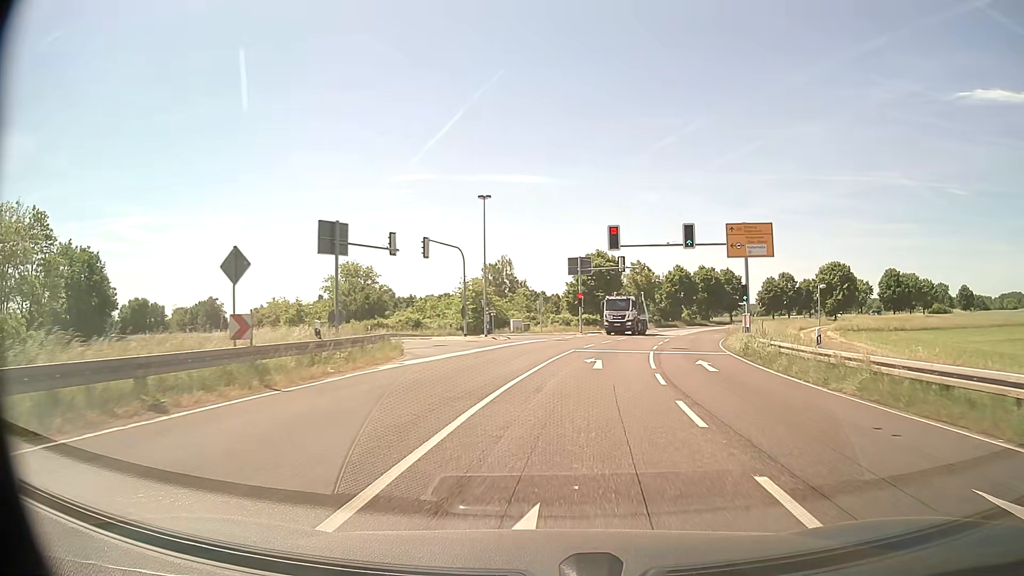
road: primary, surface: asphalt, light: Day
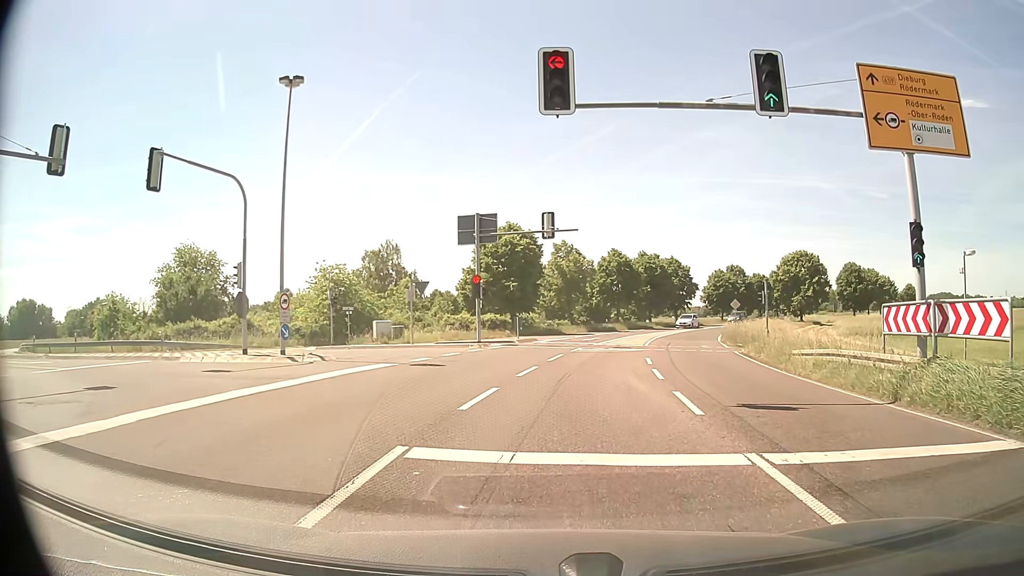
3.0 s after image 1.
(+1.6, +22.4) m; +8°
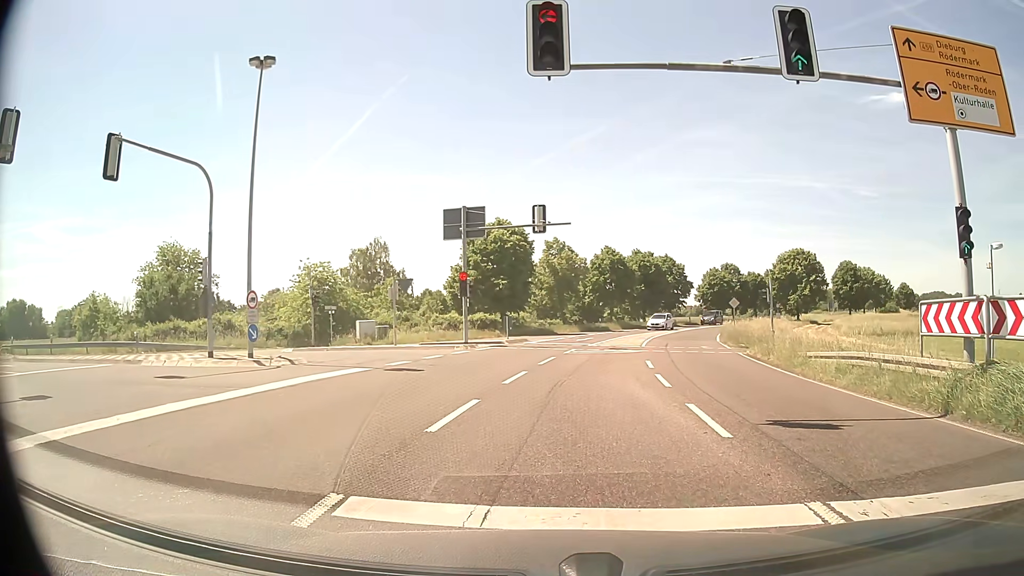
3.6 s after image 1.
(0.0, +1.8) m; 0°
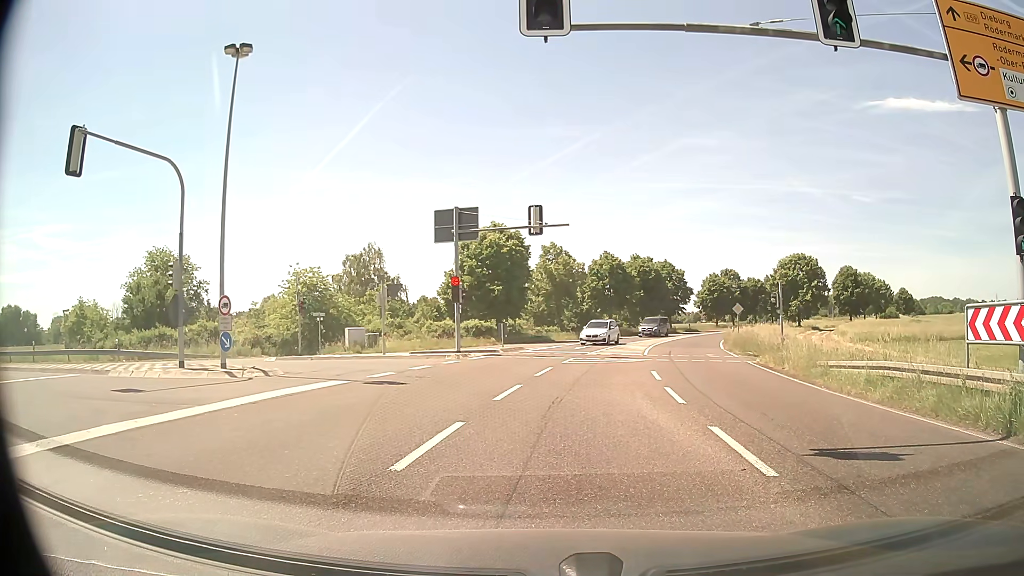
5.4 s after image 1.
(0.0, +1.5) m; 0°
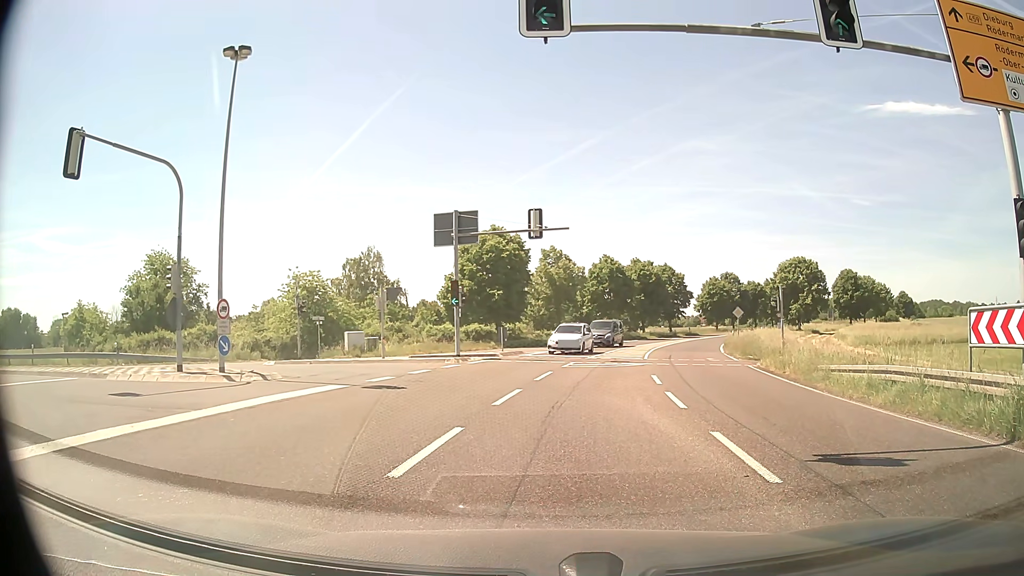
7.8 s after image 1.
(0.0, +0.2) m; 0°
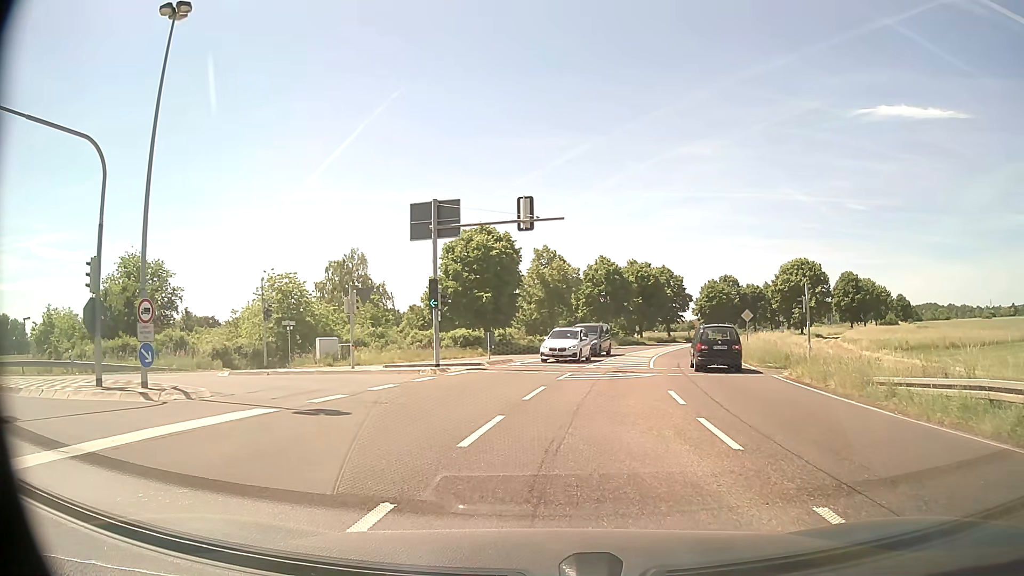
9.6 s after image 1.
(+0.1, +4.3) m; +2°
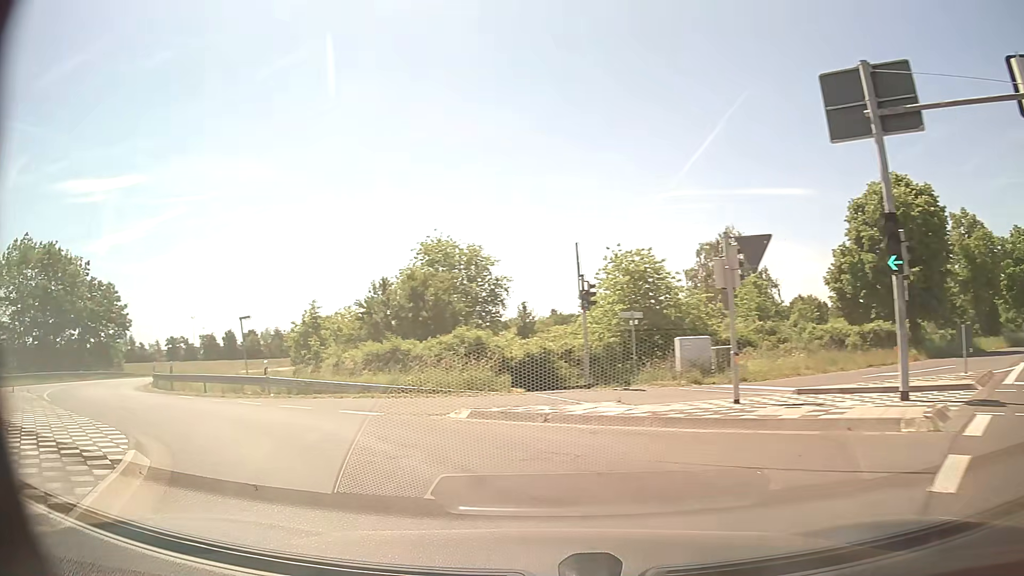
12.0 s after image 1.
(-2.9, +13.7) m; -31°
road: tertiary
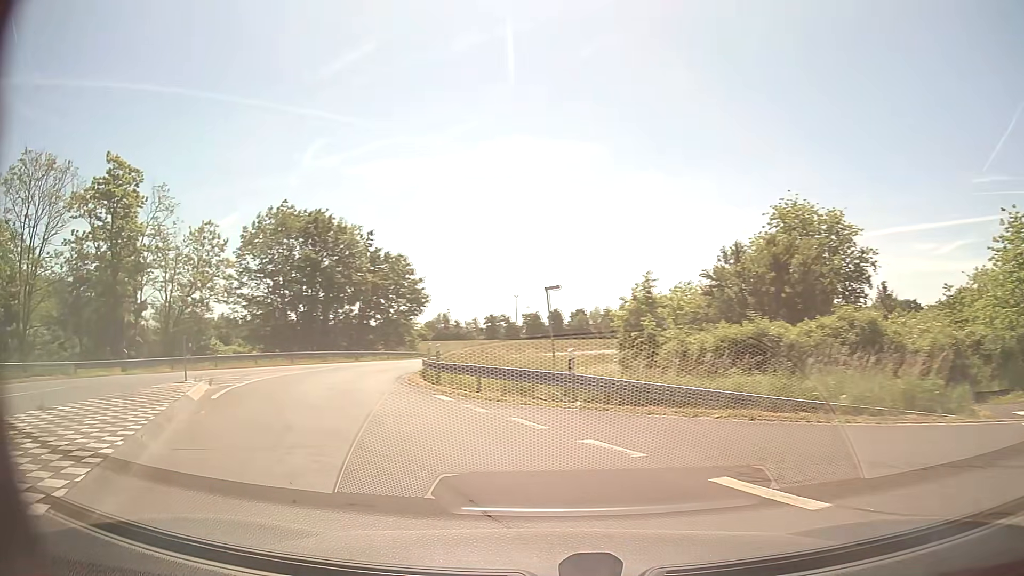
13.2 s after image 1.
(-2.3, +8.6) m; -29°
(-2, +10) (-6, +19) (-8, +29) (-8, +39) (-7, +49) (-4, +58) (0, +67) (+4, +77) (+8, +86) (+13, +95) m
